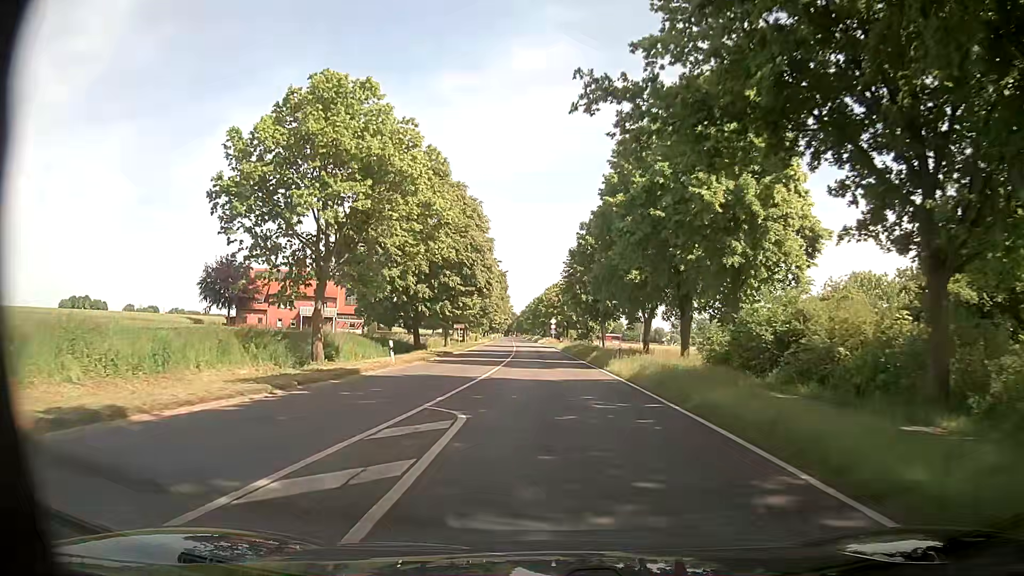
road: secondary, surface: asphalt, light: Day
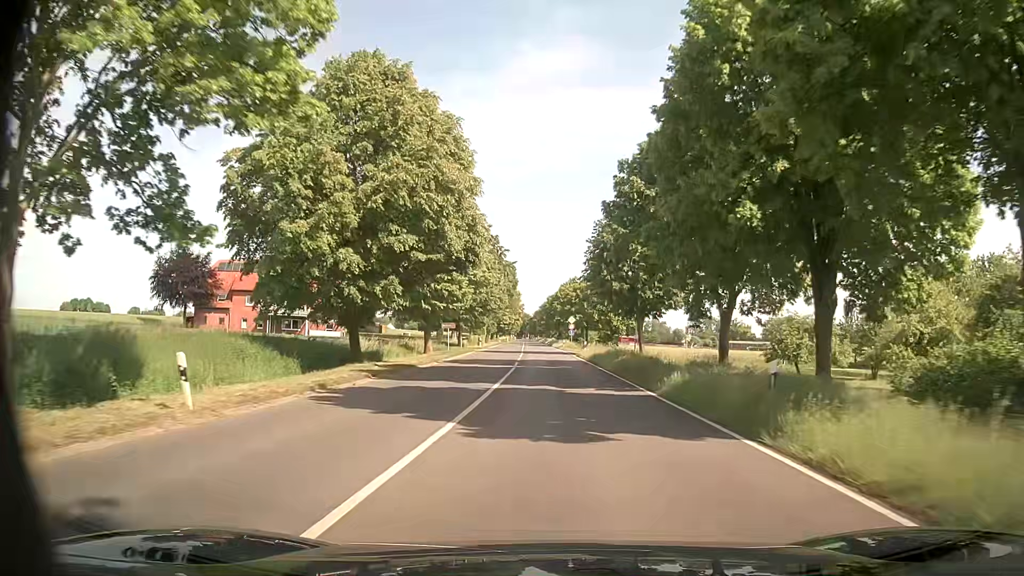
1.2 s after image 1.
(-0.1, +18.0) m; -1°
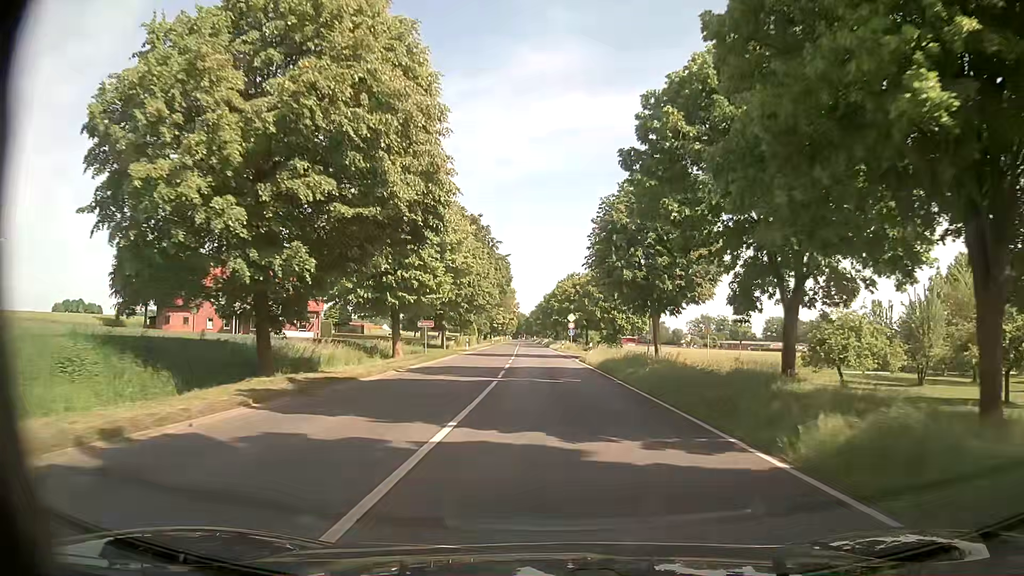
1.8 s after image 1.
(0.0, +9.0) m; +1°
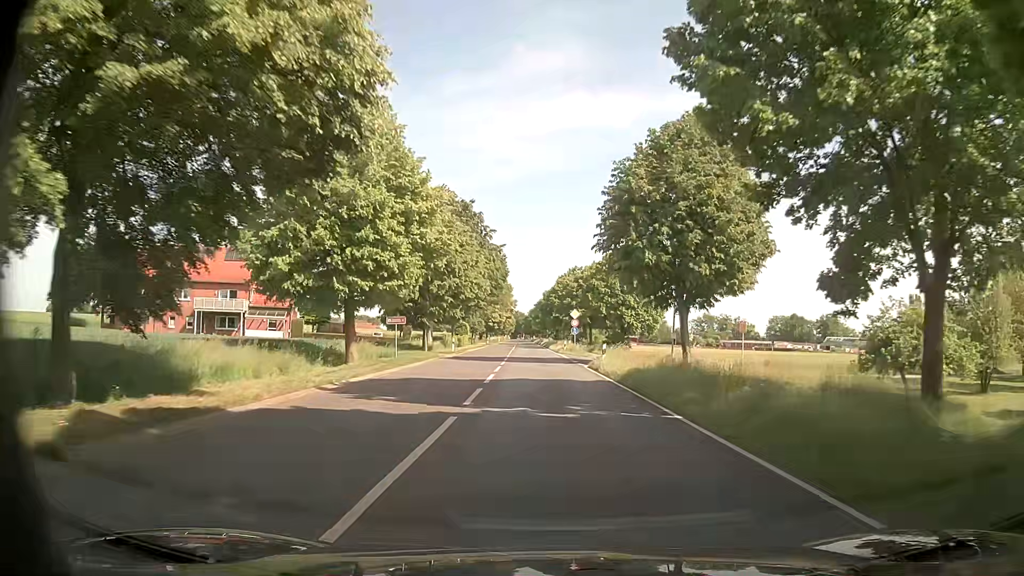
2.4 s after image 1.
(-0.1, +9.1) m; -1°
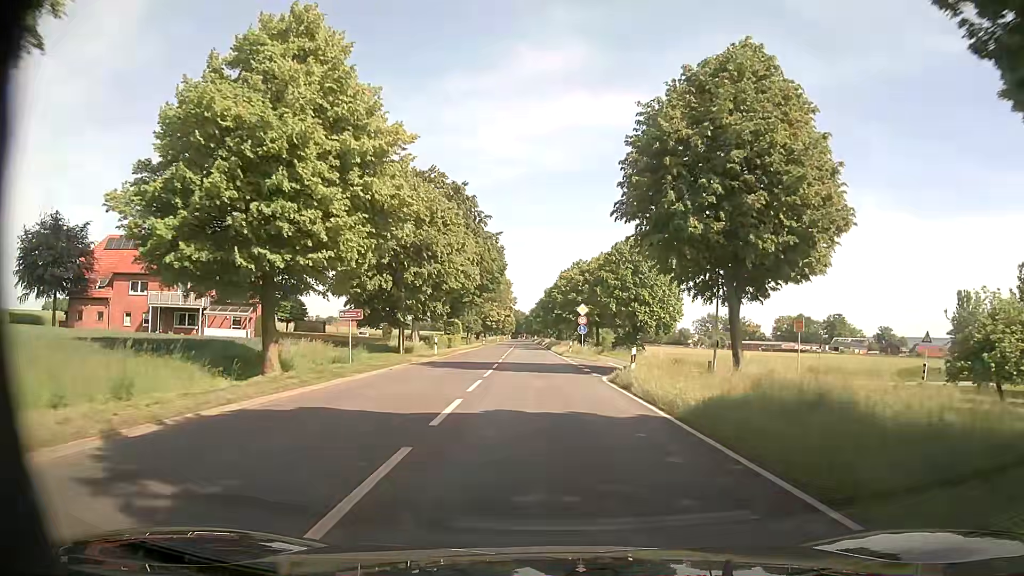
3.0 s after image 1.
(+0.1, +9.2) m; 0°
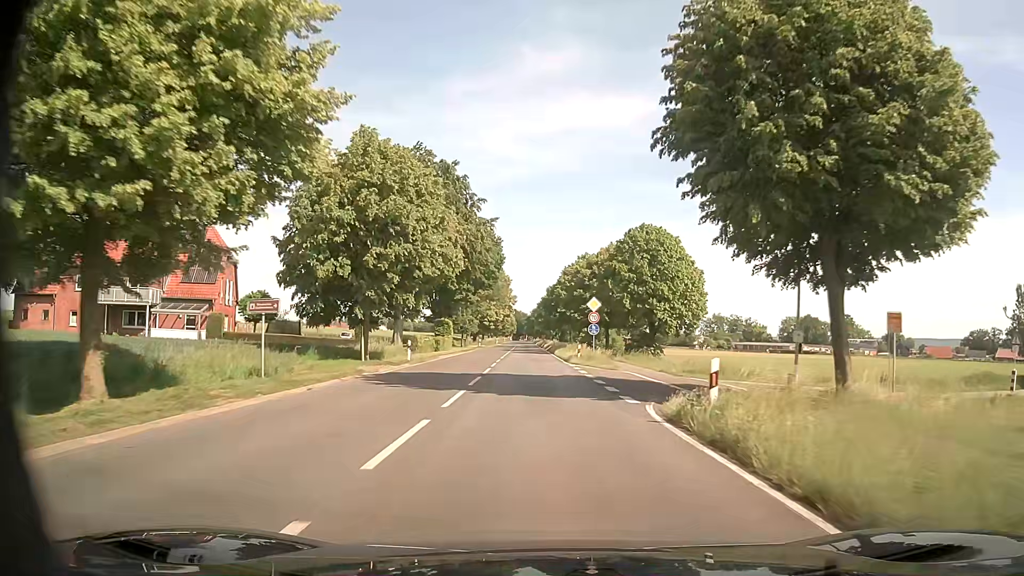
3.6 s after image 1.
(0.0, +9.3) m; 0°
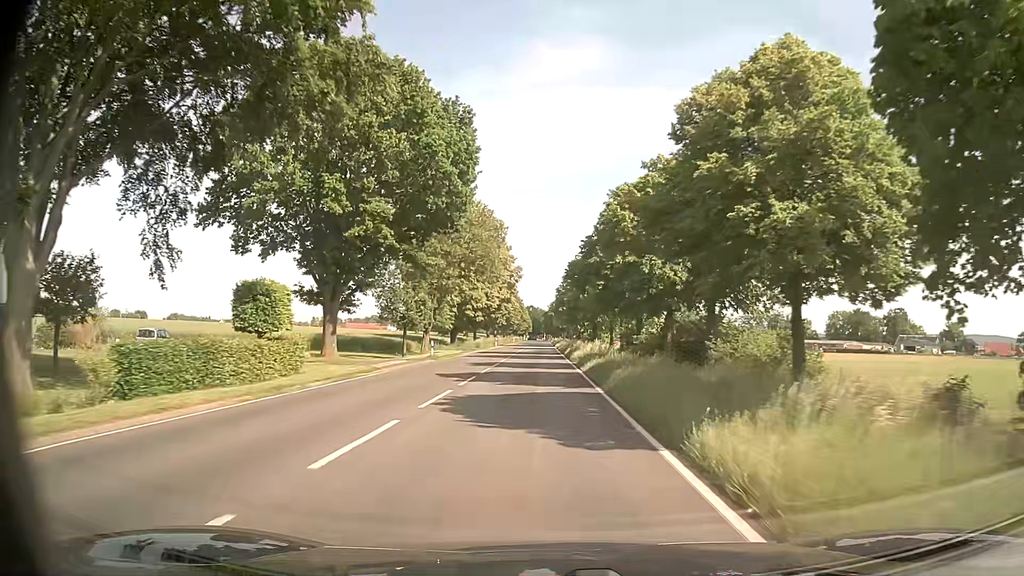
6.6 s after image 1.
(-0.4, +48.4) m; -1°
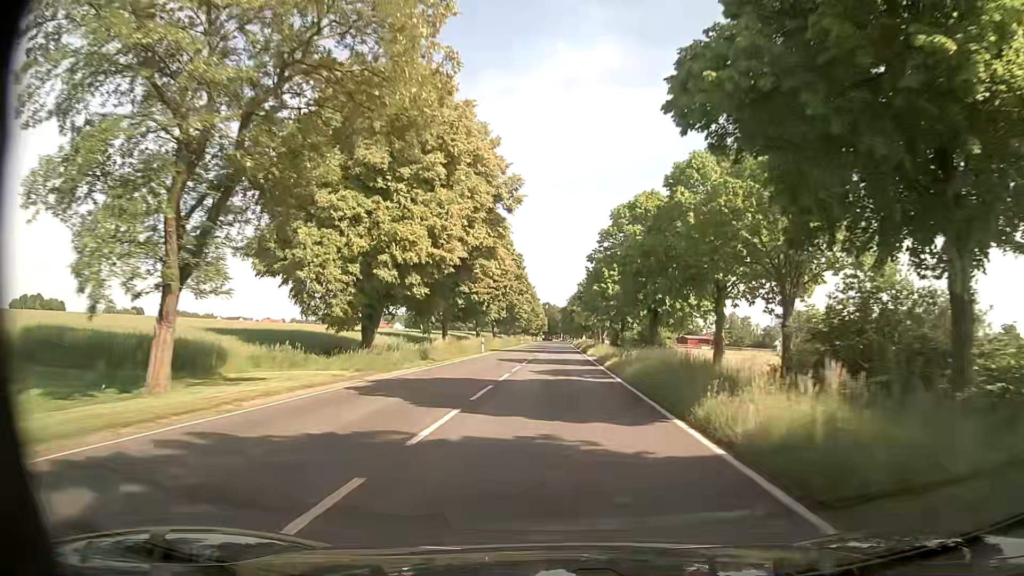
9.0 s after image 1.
(-0.7, +40.8) m; -1°
(0, +10) (0, +20) (0, +30) (0, +40) (+1, +50) (+1, +60) (+1, +70) (+1, +80) (+2, +90) (+2, +100) m
